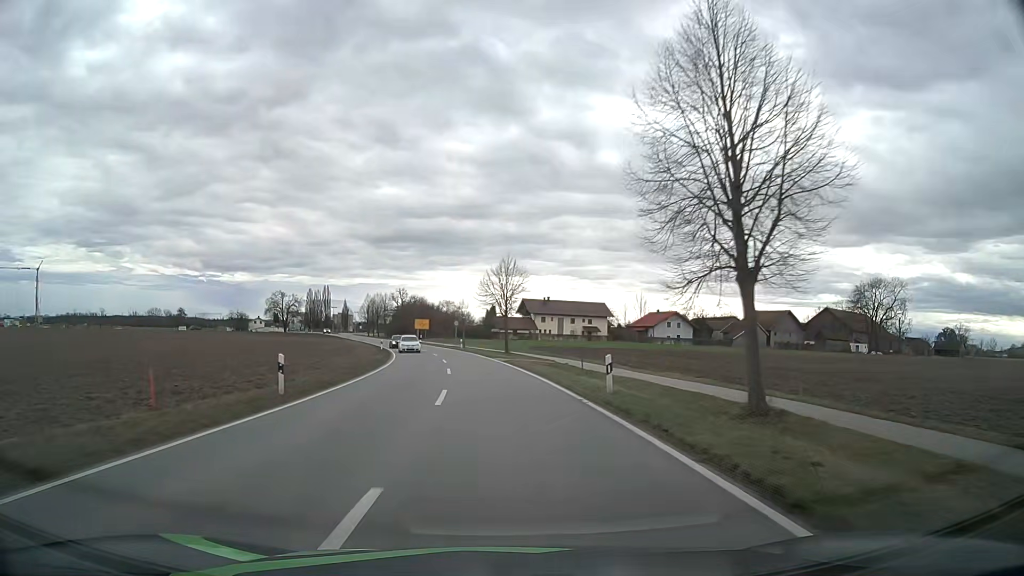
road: tertiary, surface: asphalt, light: Day
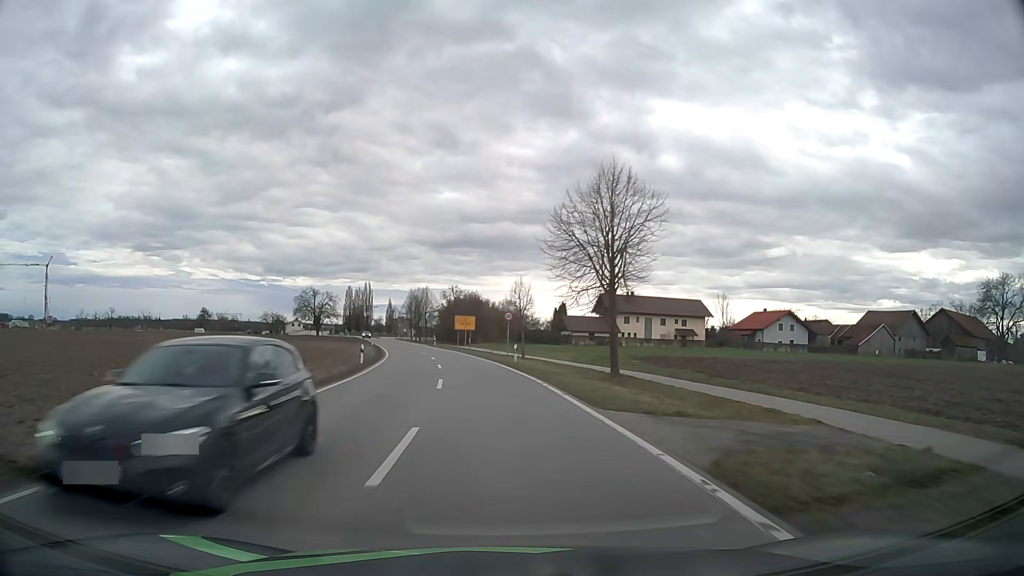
(-1.5, +32.0) m; -5°
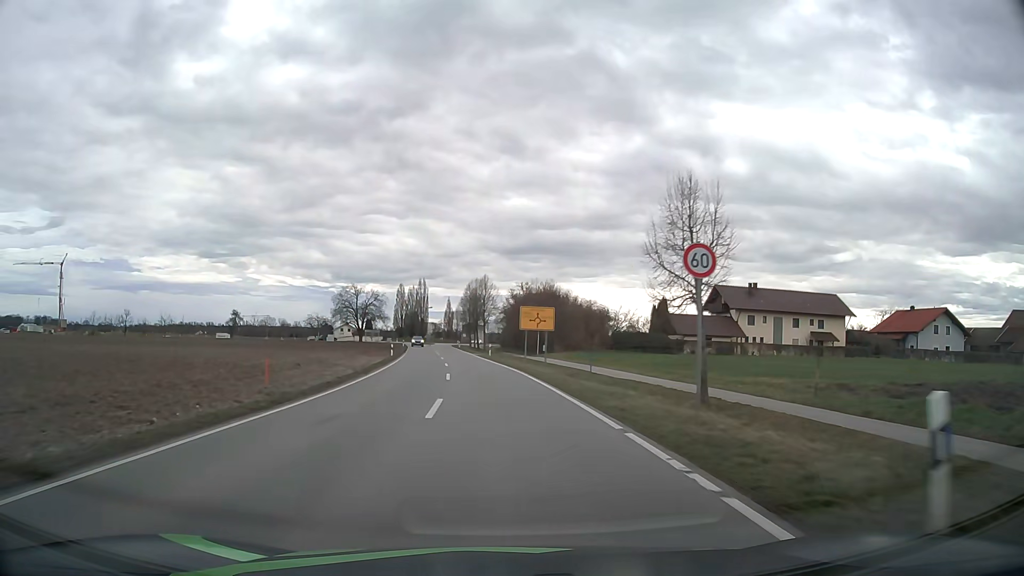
(-1.8, +30.5) m; -6°
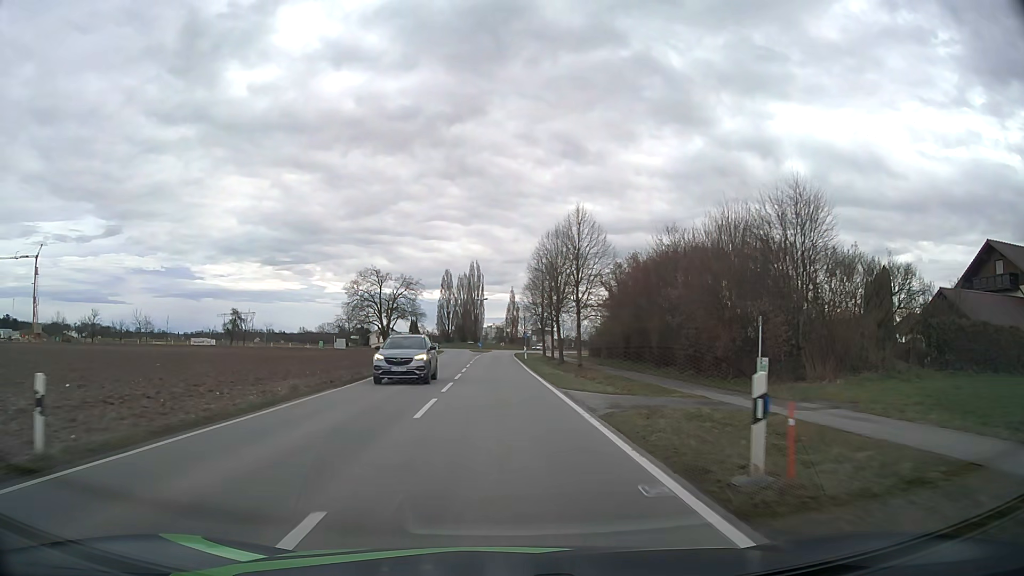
(-2.8, +47.4) m; -6°
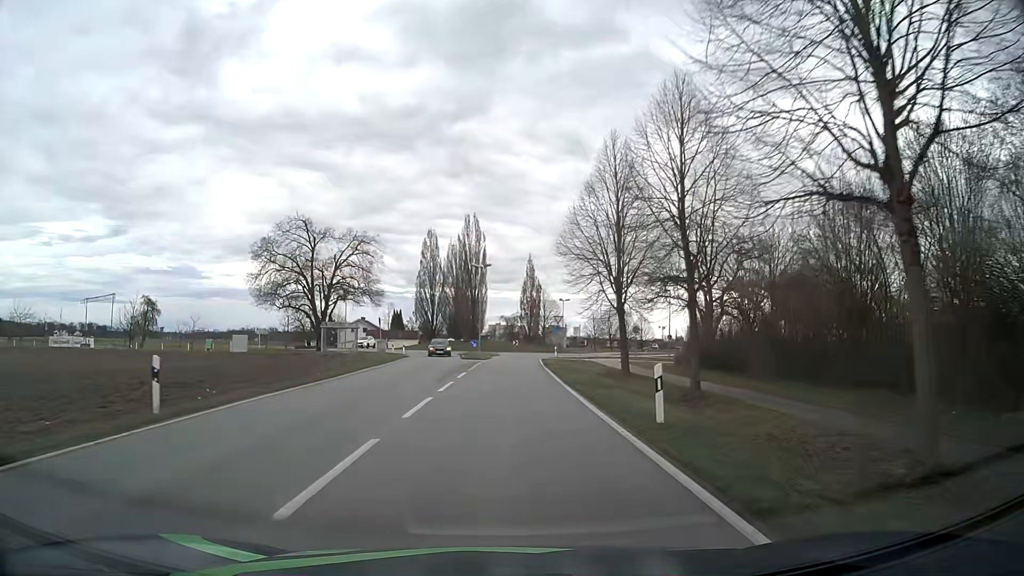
(-0.7, +45.6) m; -1°
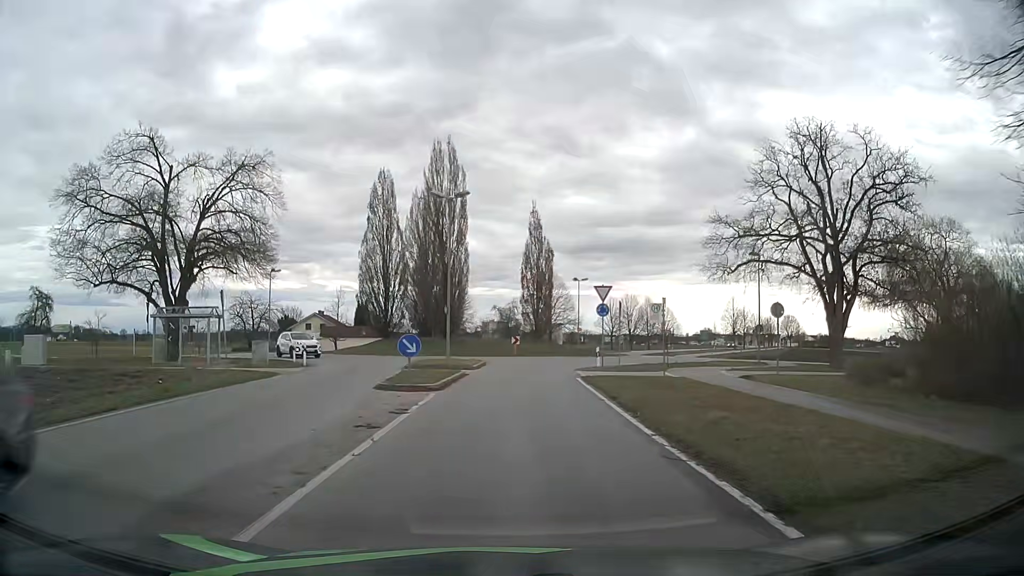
(+0.1, +29.8) m; +1°
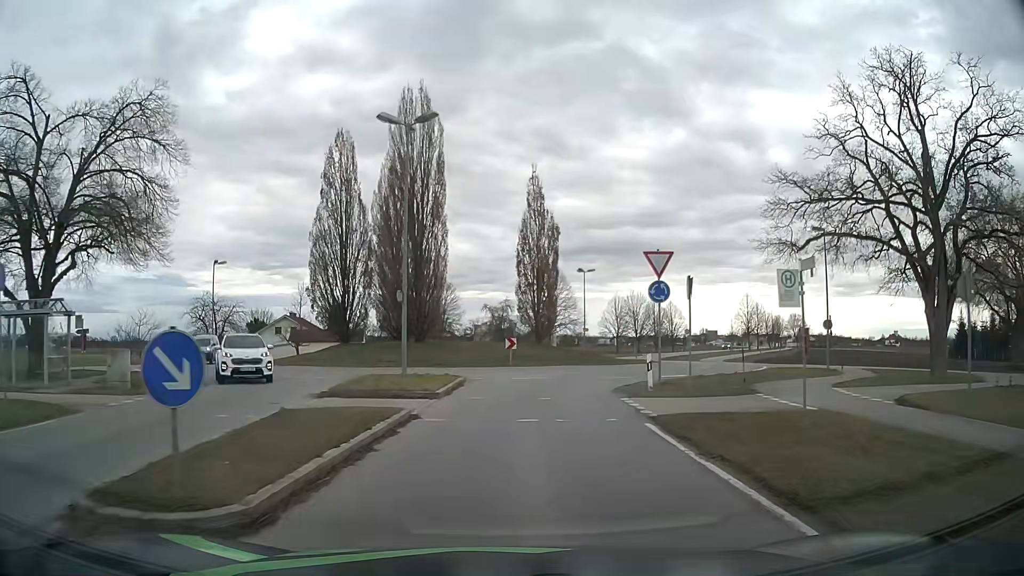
(0.0, +12.2) m; +1°
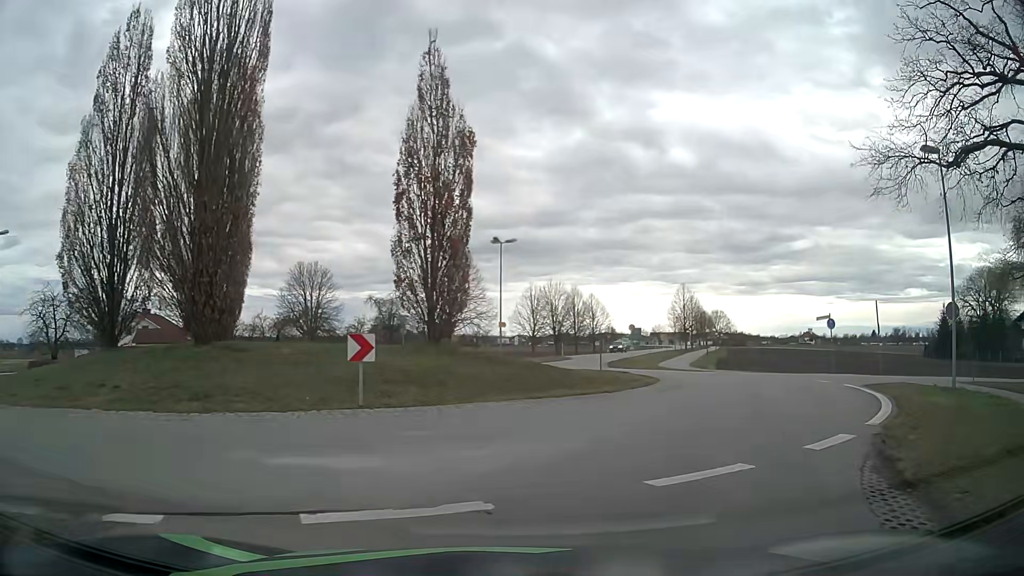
(+0.7, +18.7) m; +8°
